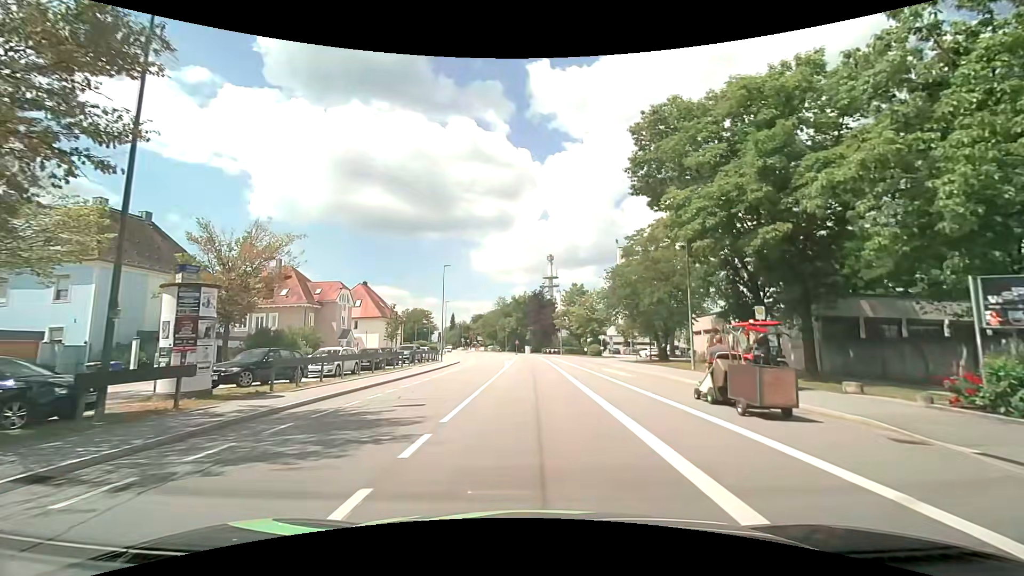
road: tertiary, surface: asphalt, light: Day
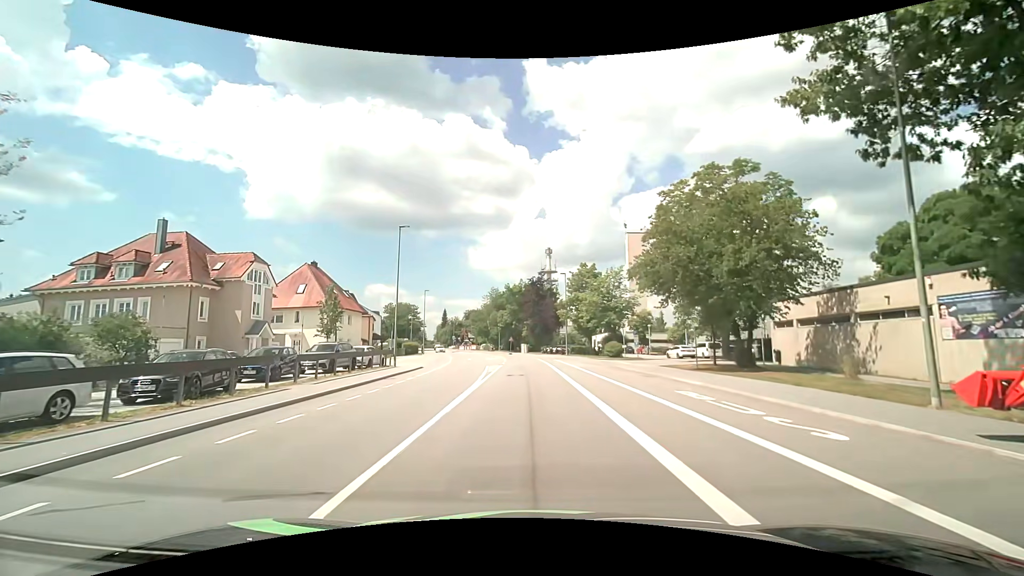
(-0.1, +17.1) m; 0°
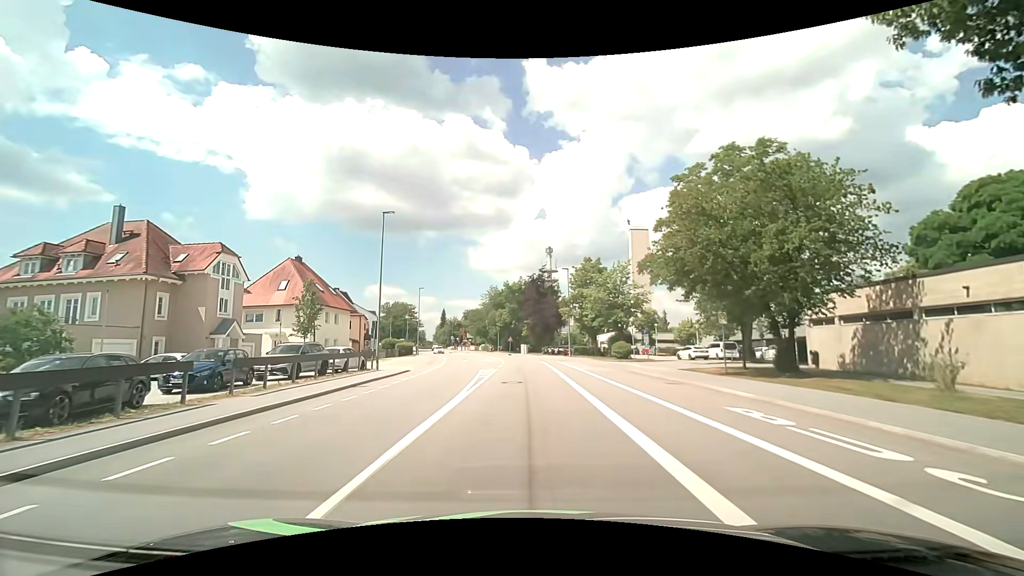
(0.0, +4.1) m; 0°
